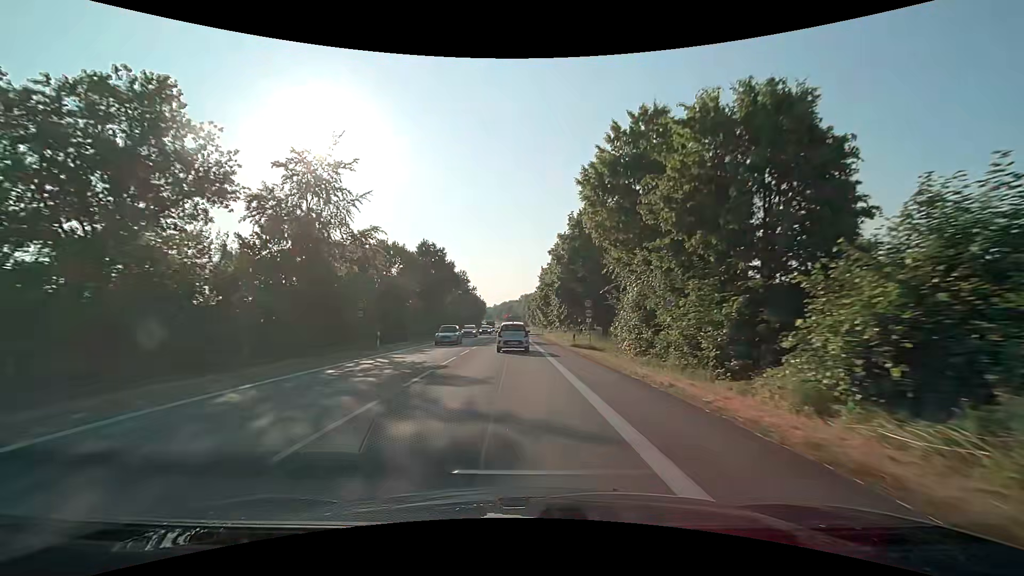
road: primary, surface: asphalt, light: Day
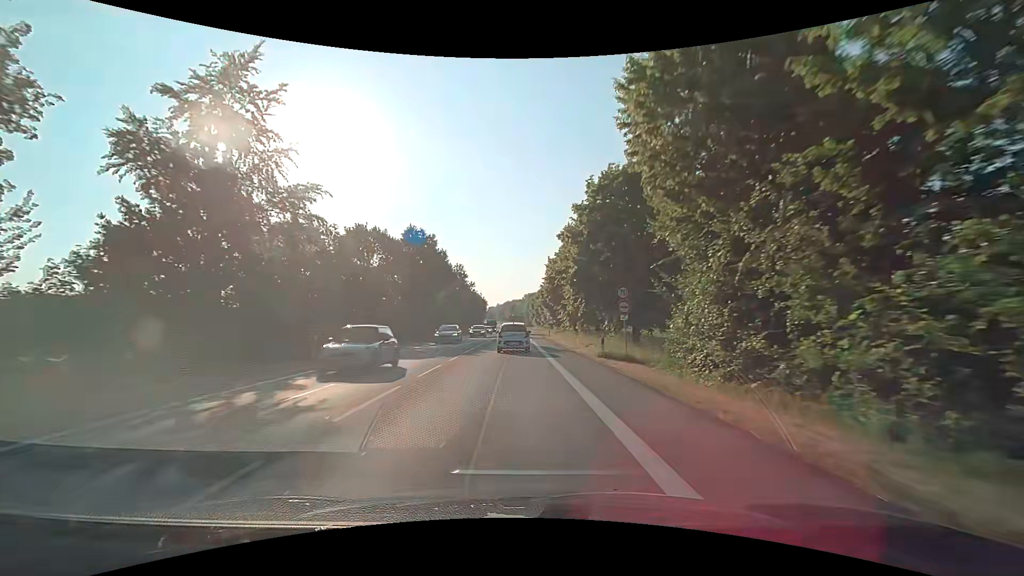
(-0.1, +10.0) m; -1°
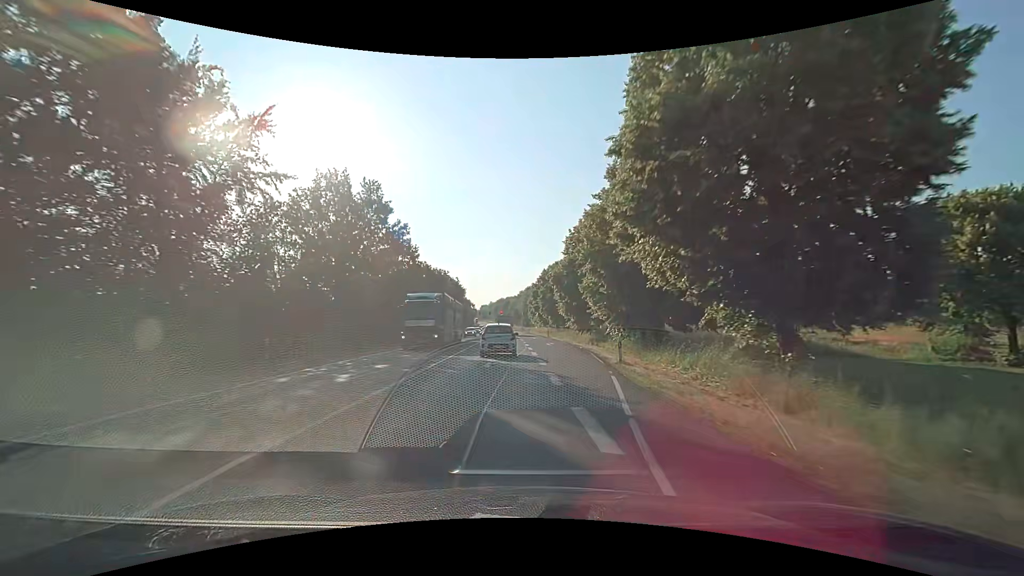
(-0.6, +49.8) m; 0°
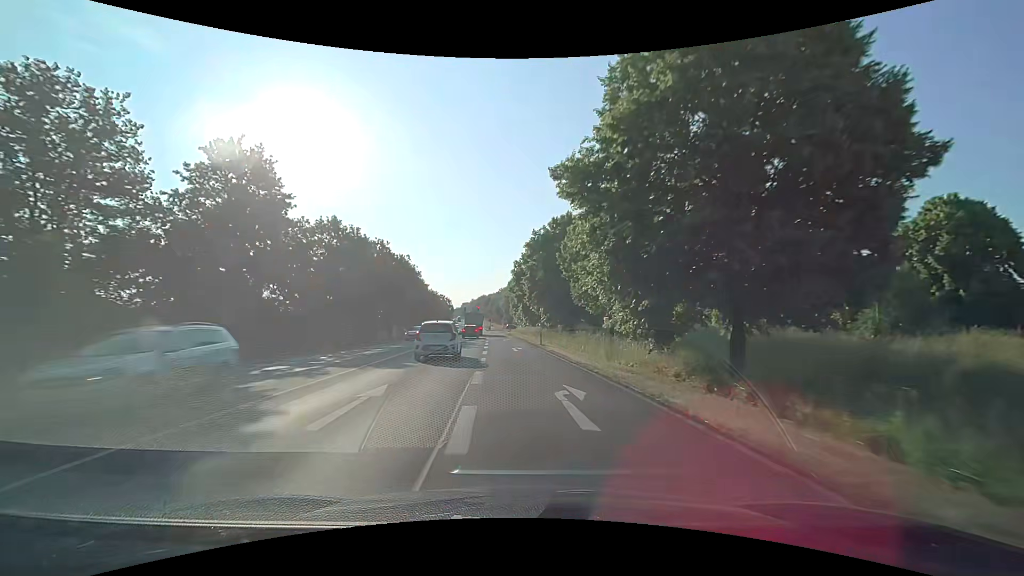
(+1.0, +30.3) m; +2°
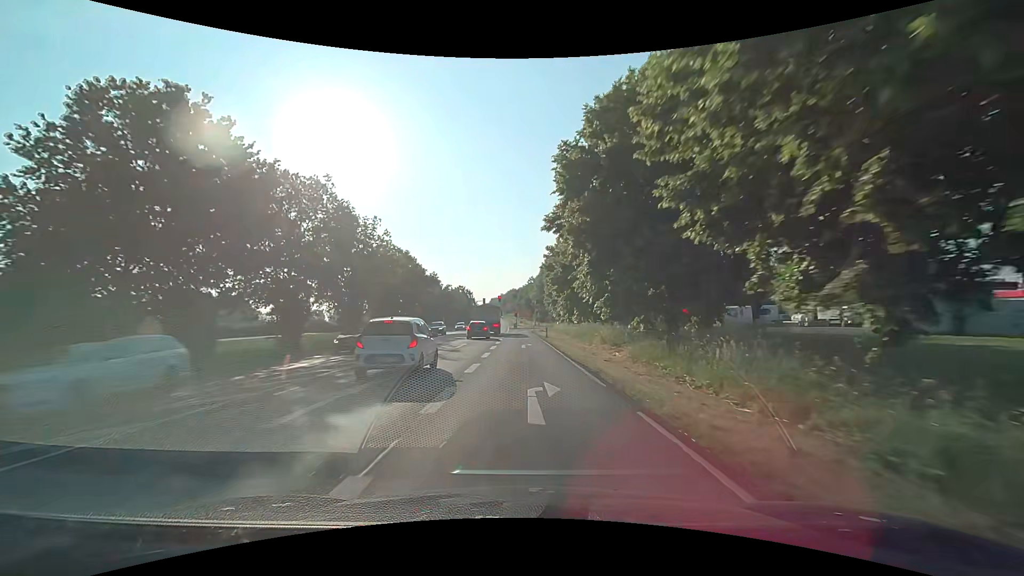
(-1.4, +39.7) m; -4°
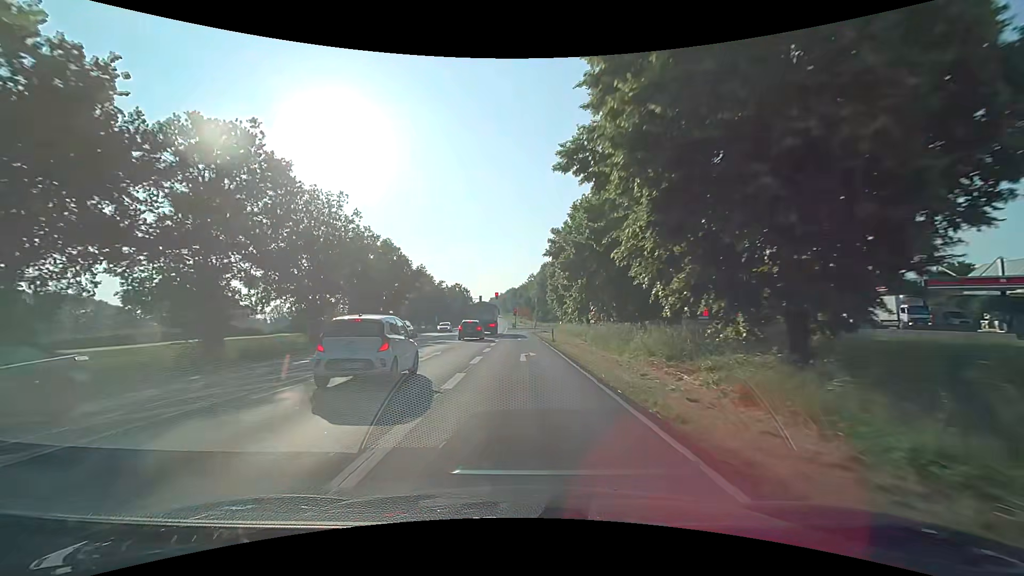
(0.0, +9.4) m; 0°
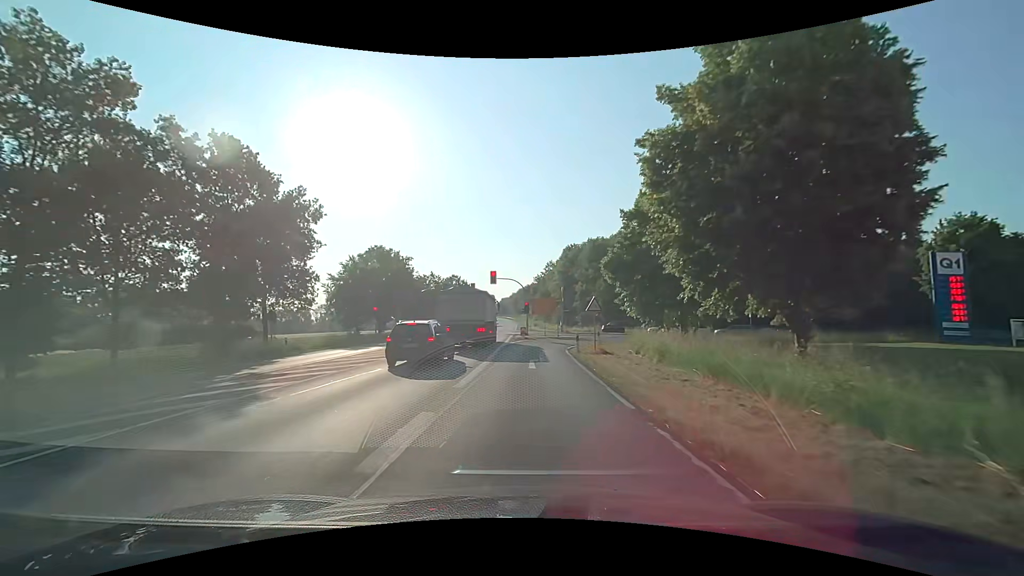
(-0.3, +41.4) m; -1°
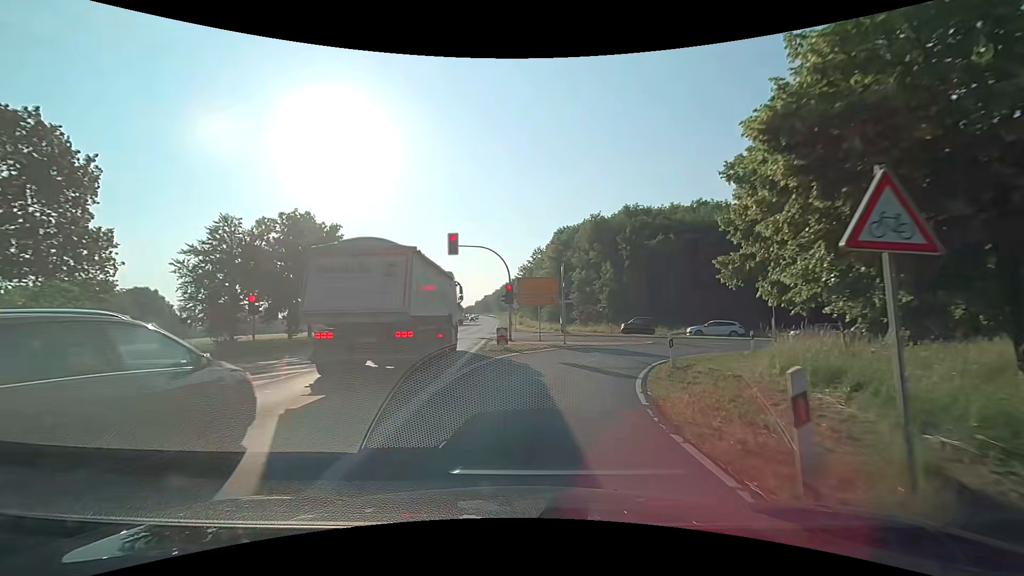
(+0.1, +20.3) m; +1°
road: primary_link
(0, +10) (+3, +20) (+8, +28) (+16, +34) (+25, +37) (+35, +37) (+45, +38) (+55, +40) (+64, +43) (+73, +48) m
